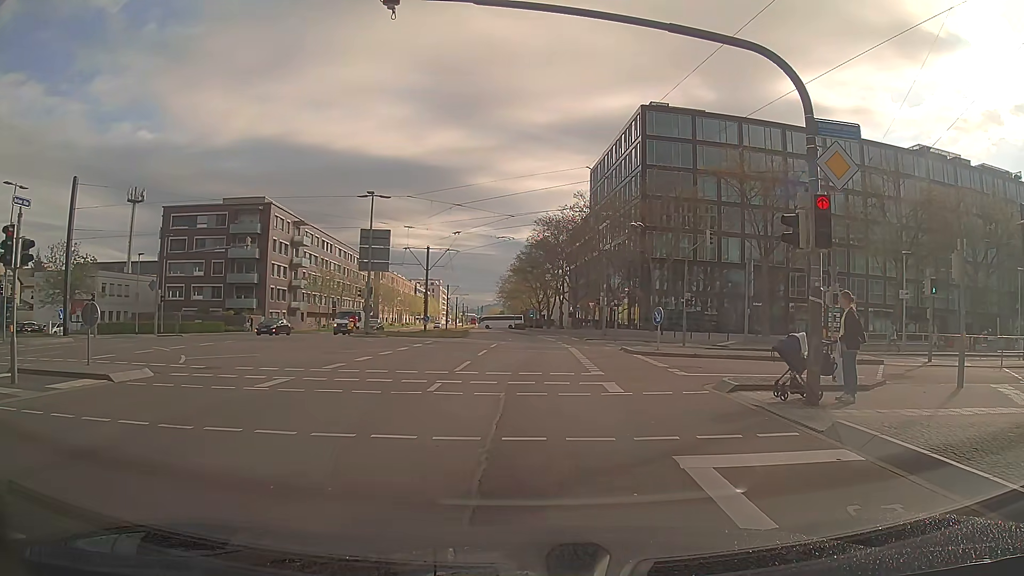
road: secondary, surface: asphalt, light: Day
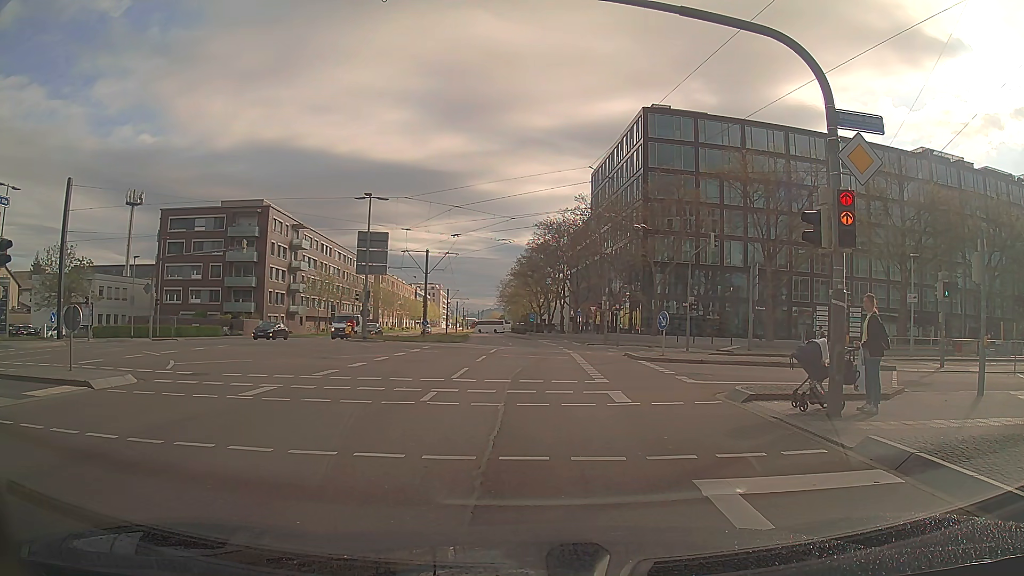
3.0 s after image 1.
(0.0, +0.8) m; 0°
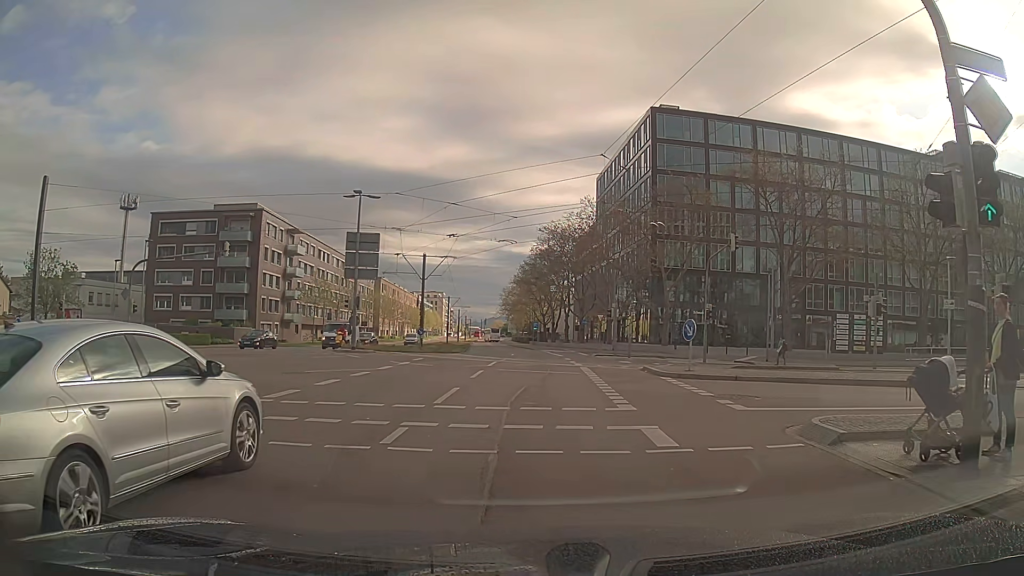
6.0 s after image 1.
(0.0, +3.7) m; 0°
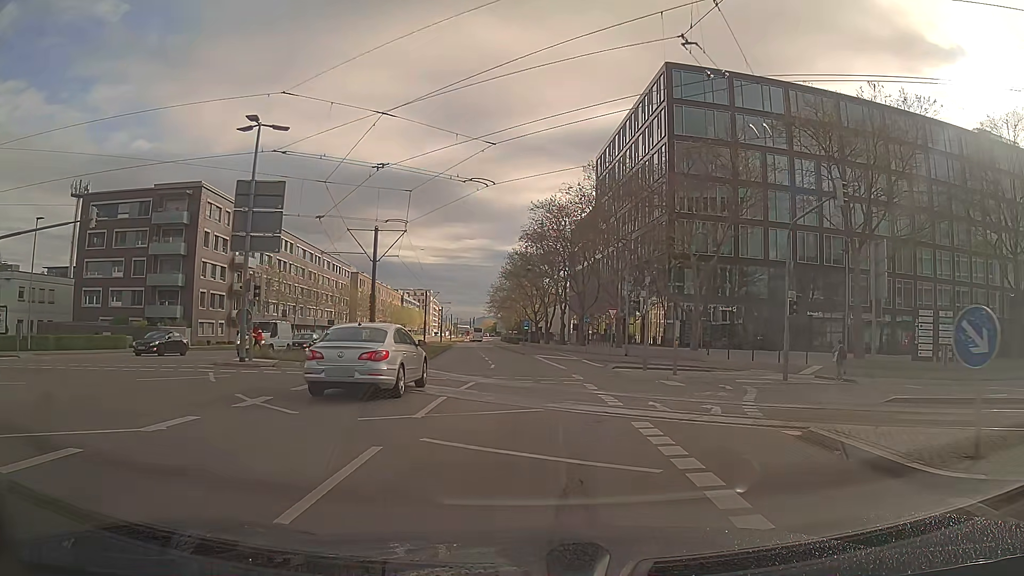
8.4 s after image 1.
(-0.2, +13.9) m; 0°
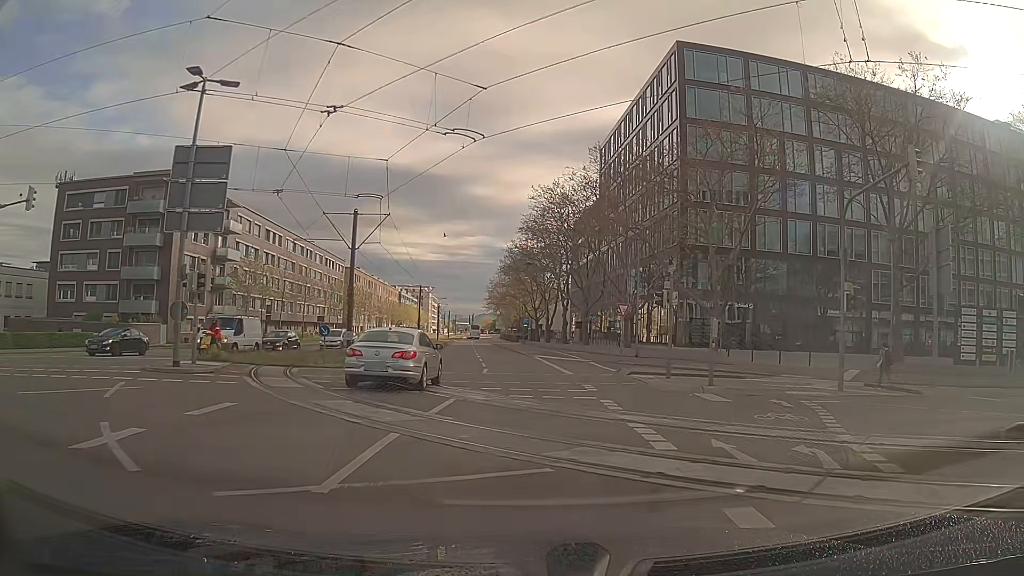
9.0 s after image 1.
(0.0, +4.8) m; 0°
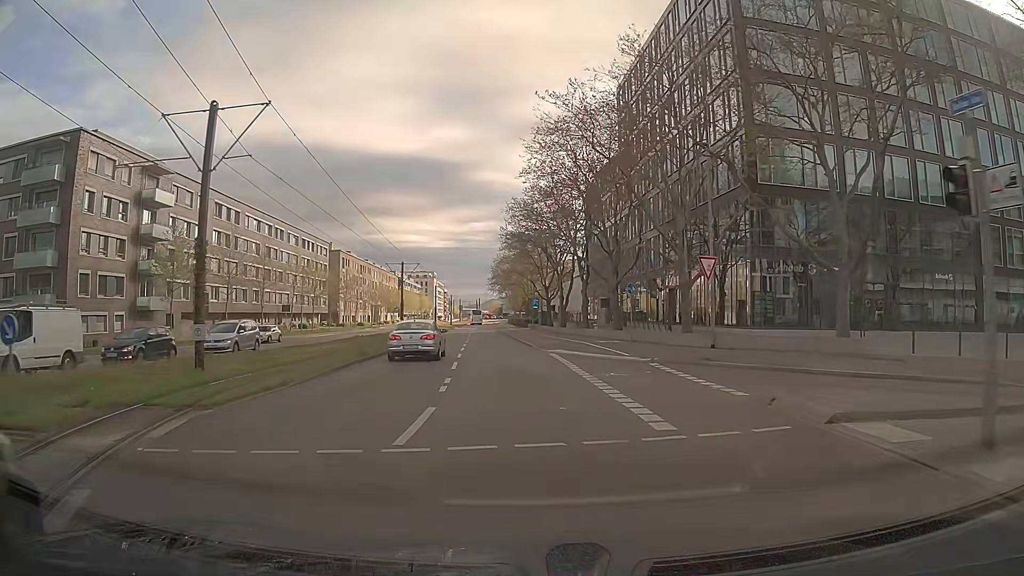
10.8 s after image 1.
(+0.1, +16.4) m; 0°
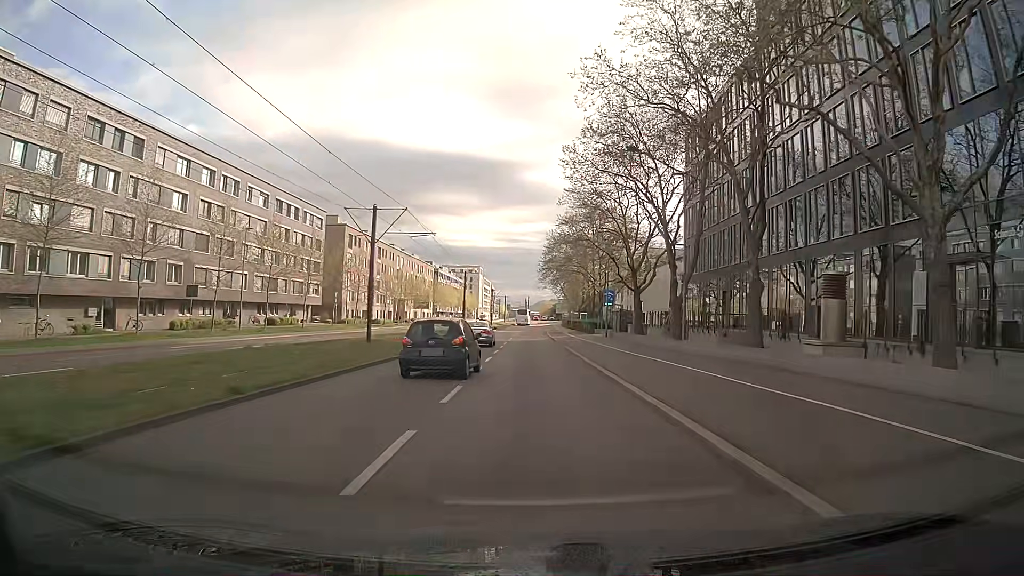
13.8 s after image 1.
(-1.8, +32.1) m; -4°
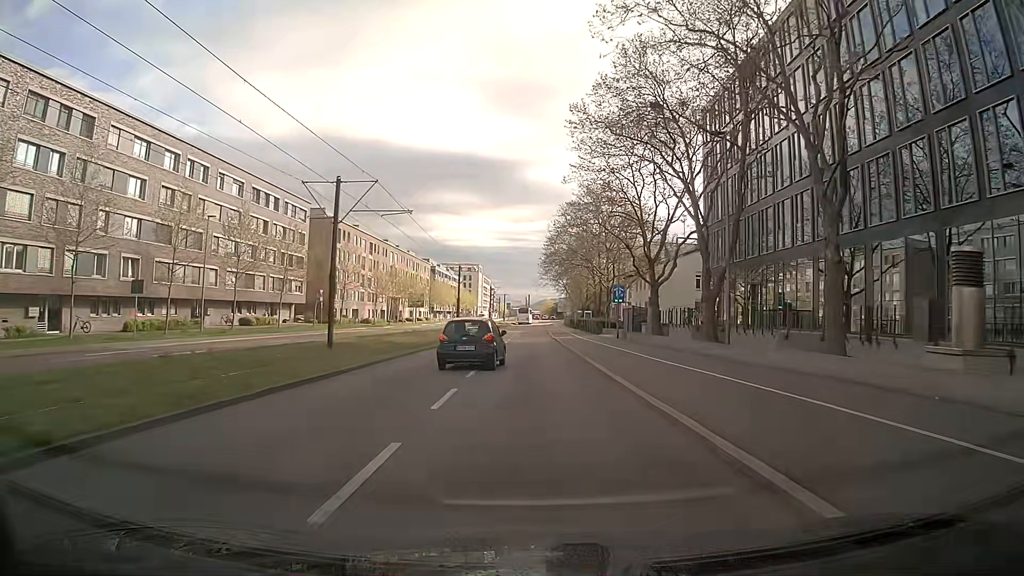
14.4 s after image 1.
(-0.1, +6.9) m; 0°
(0, +10) (0, +20) (0, +30) (0, +40) (0, +50) (0, +60) (0, +70) (0, +80) (0, +90) (+1, +100) m
